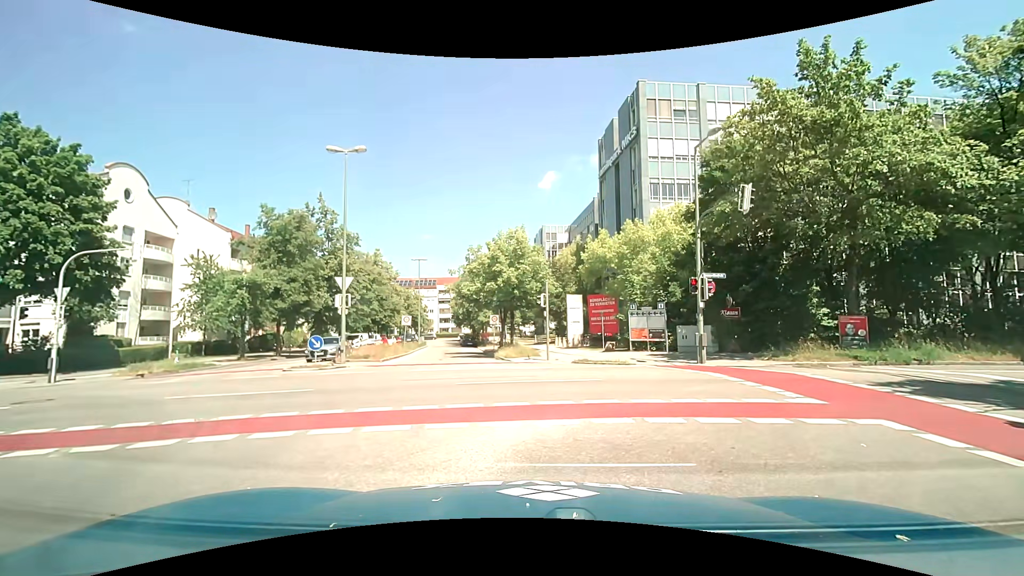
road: tertiary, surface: asphalt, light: Day
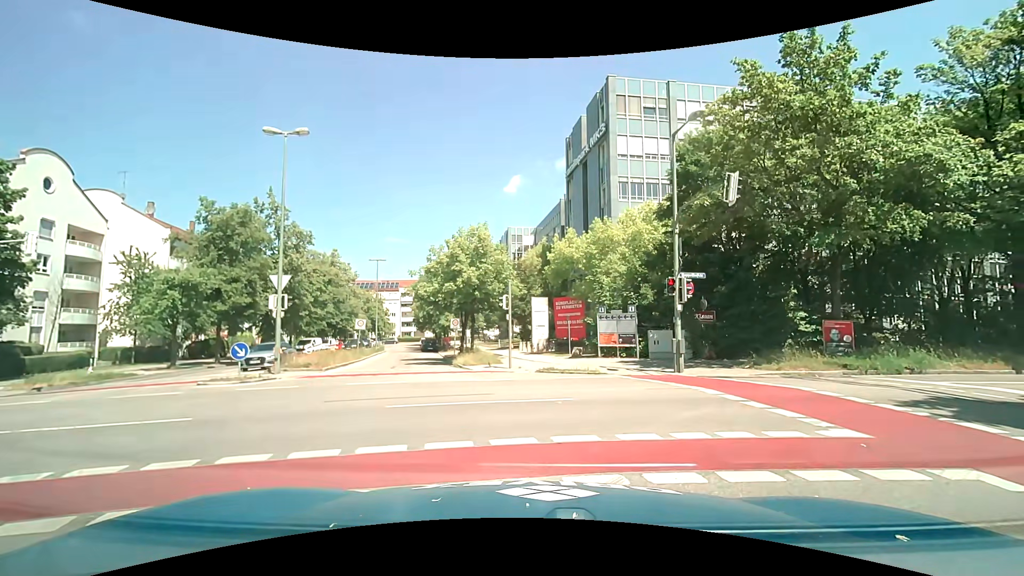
(+0.1, +2.3) m; +4°
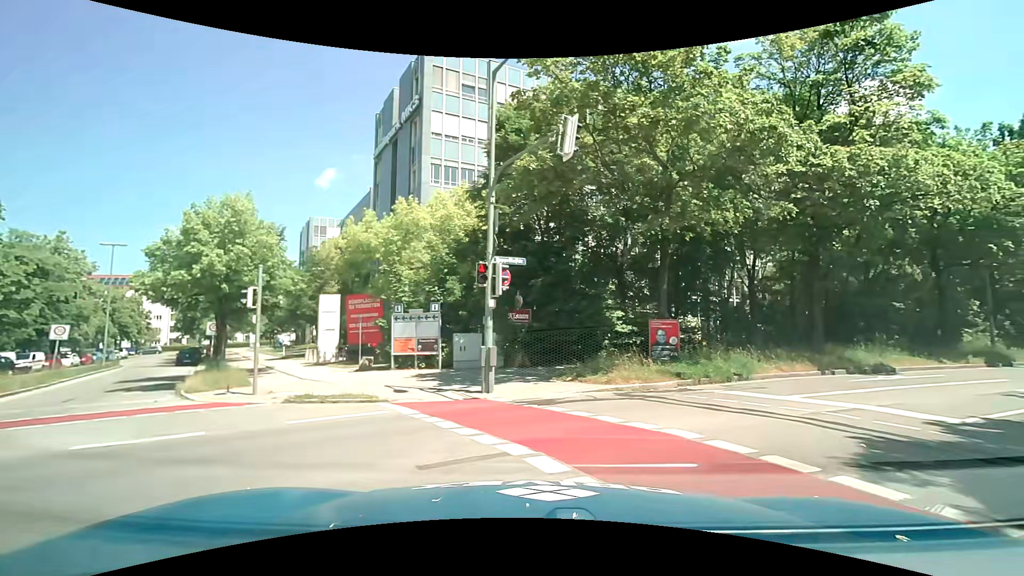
(+0.9, +5.5) m; +22°
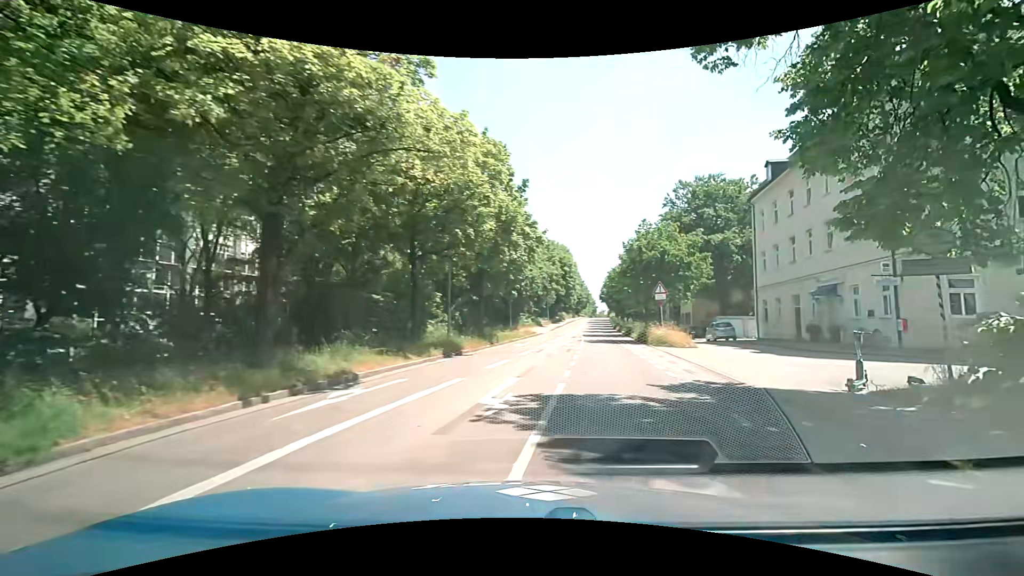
(+3.8, +7.5) m; +49°
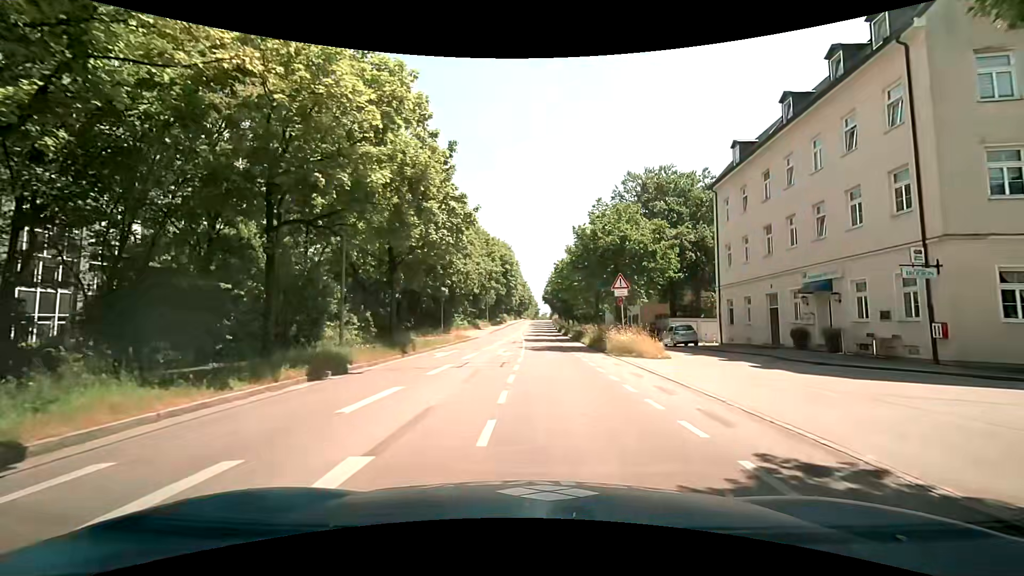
(+0.7, +7.0) m; +8°
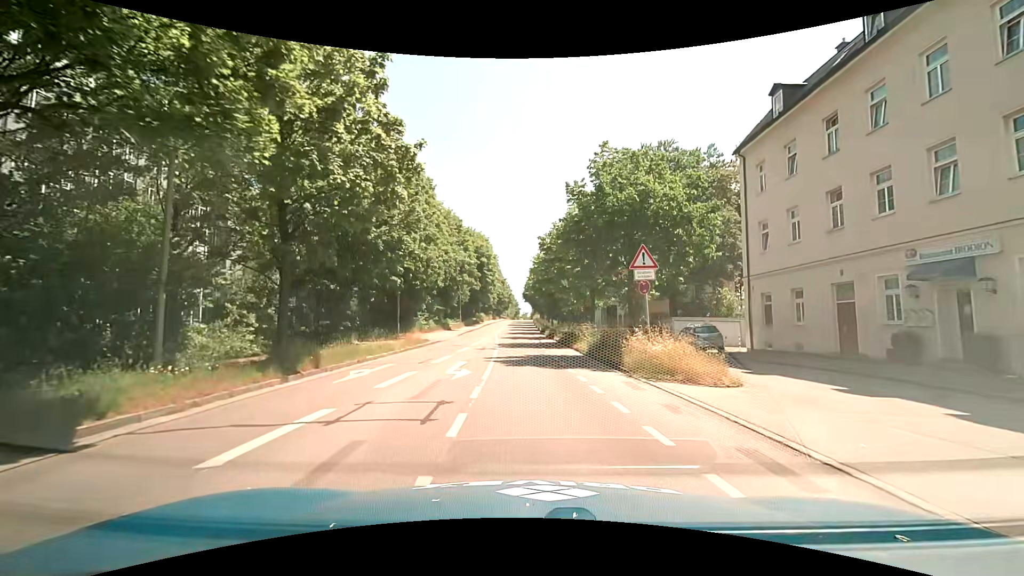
(+0.2, +8.7) m; +2°
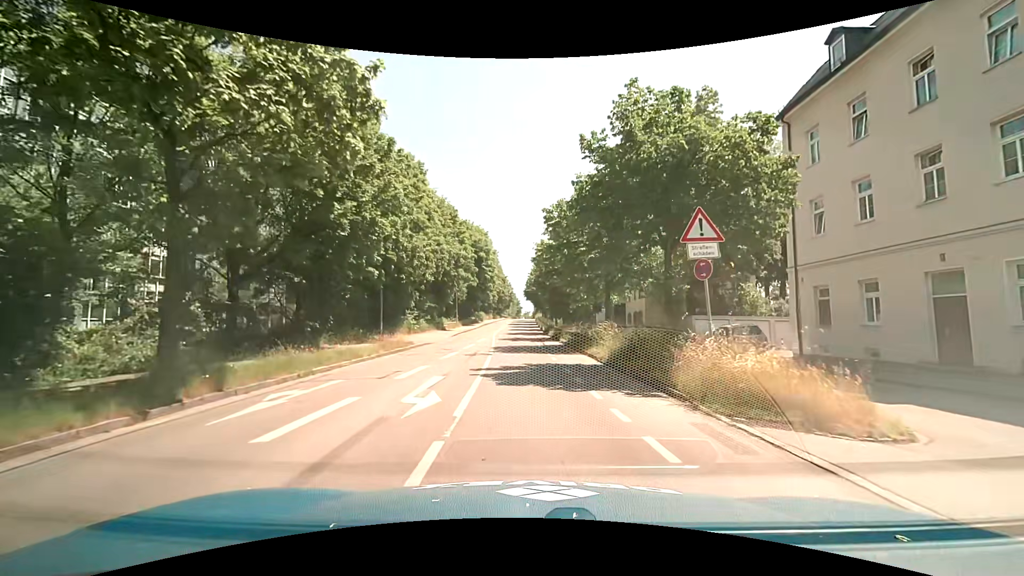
(0.0, +4.8) m; +1°
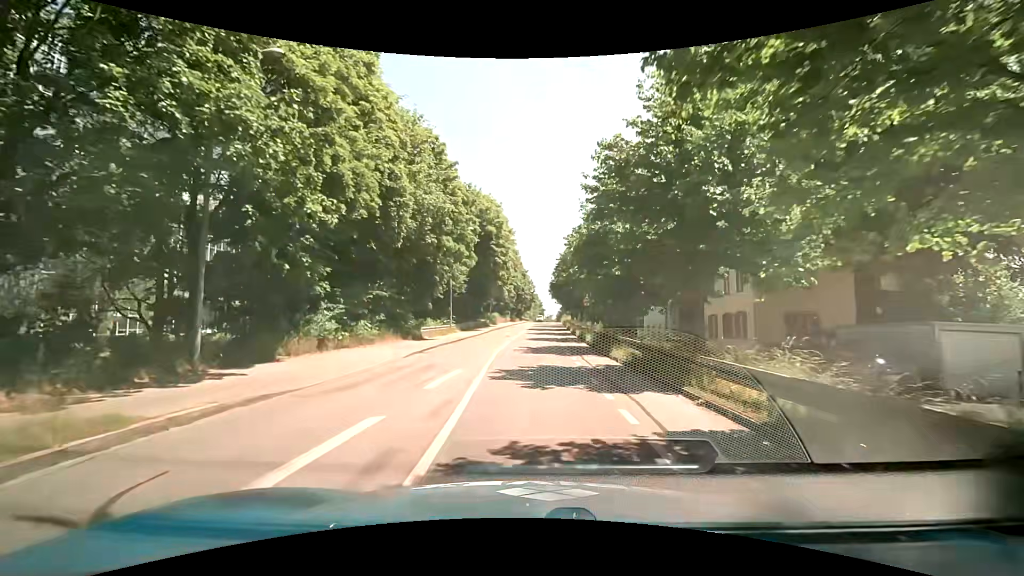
(-0.7, +20.3) m; -3°
